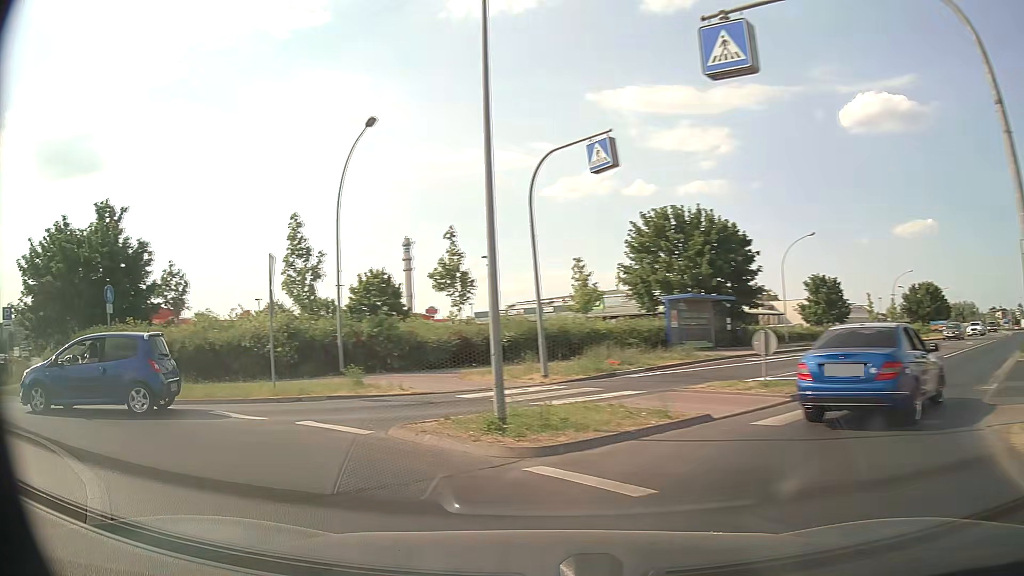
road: tertiary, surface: asphalt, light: Day
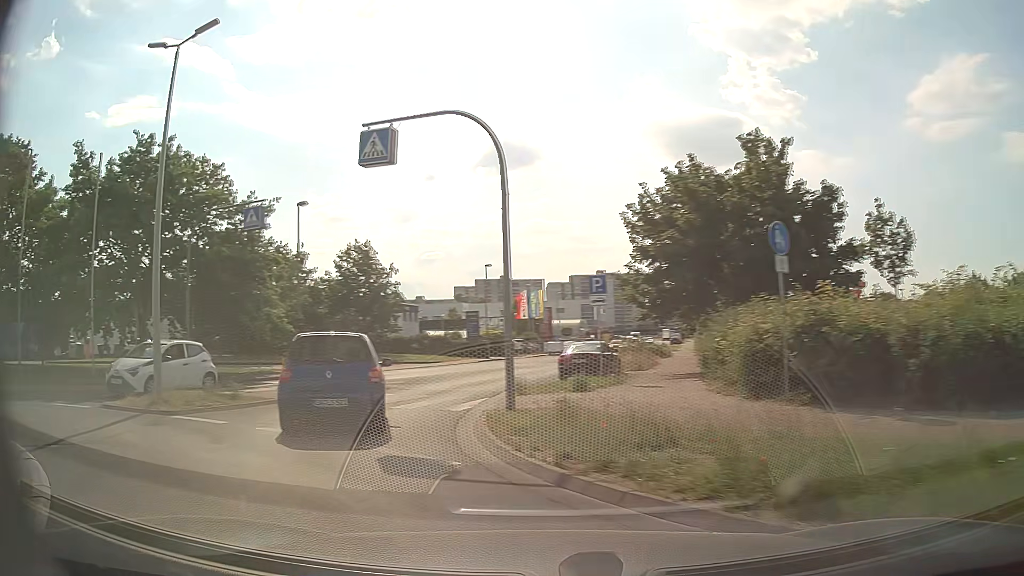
(-5.3, +9.6) m; -56°
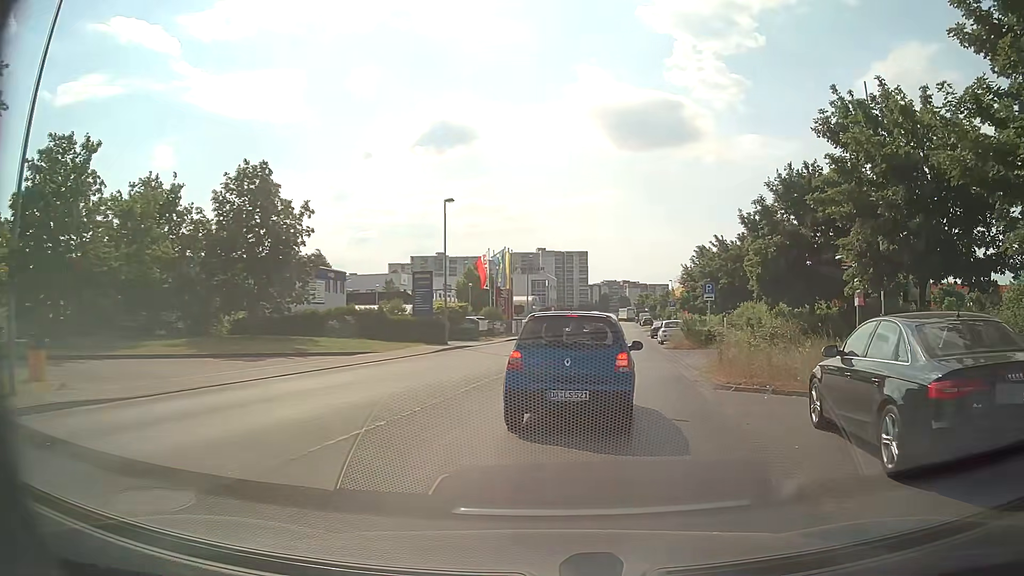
(-4.2, +19.5) m; +2°
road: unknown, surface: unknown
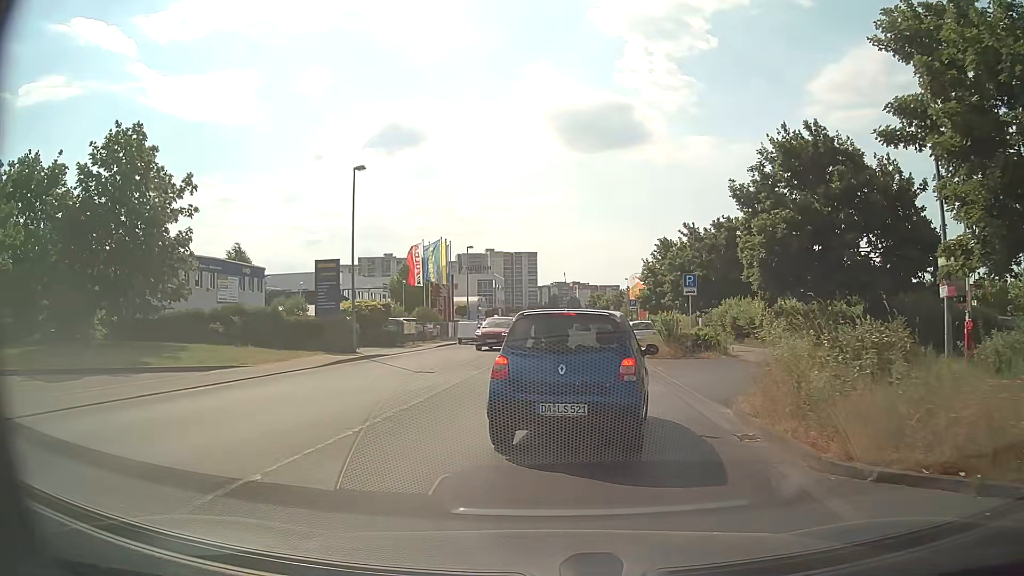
(+0.4, +7.9) m; +5°
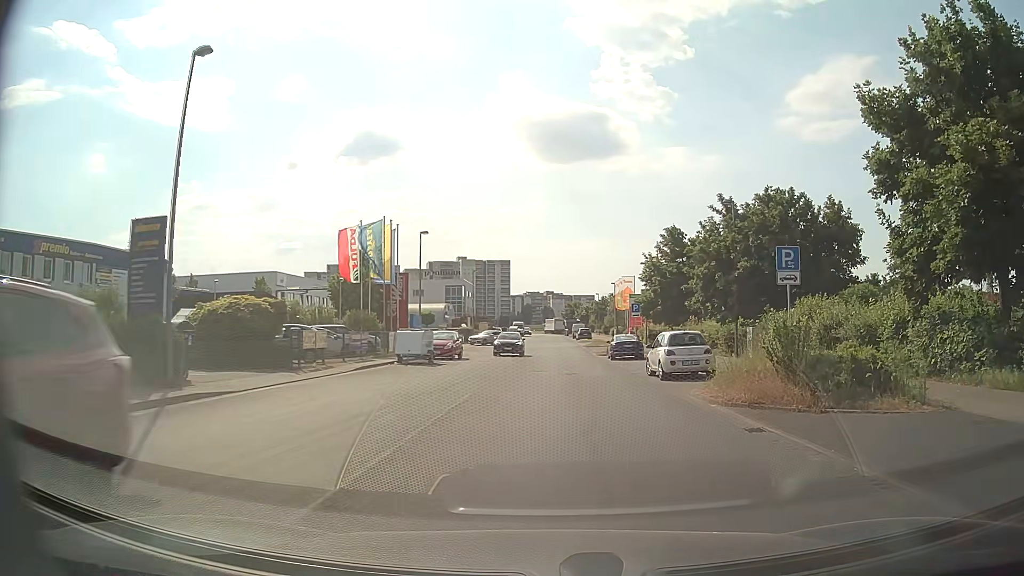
(-0.5, +13.7) m; +2°
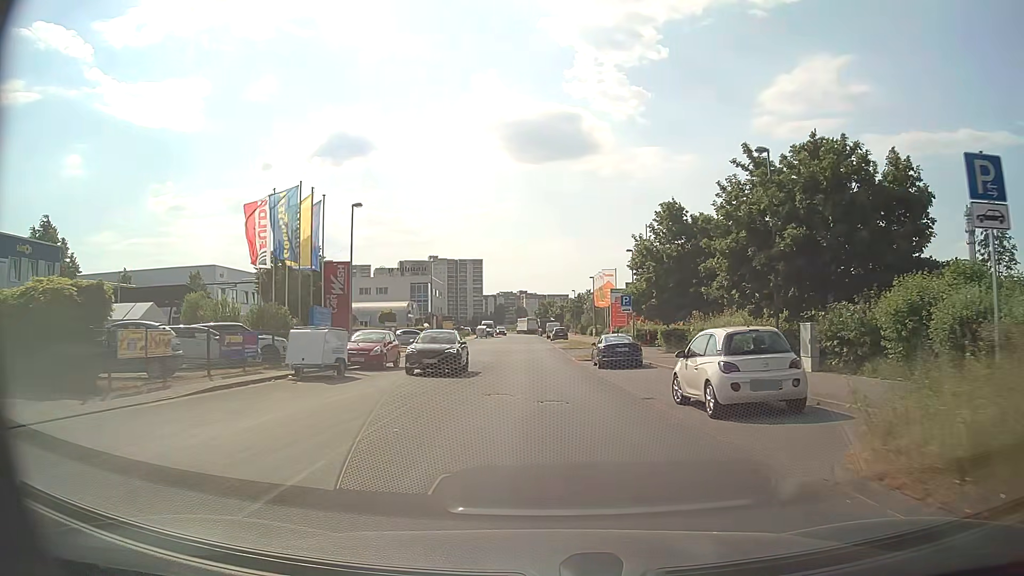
(+0.3, +9.8) m; +2°
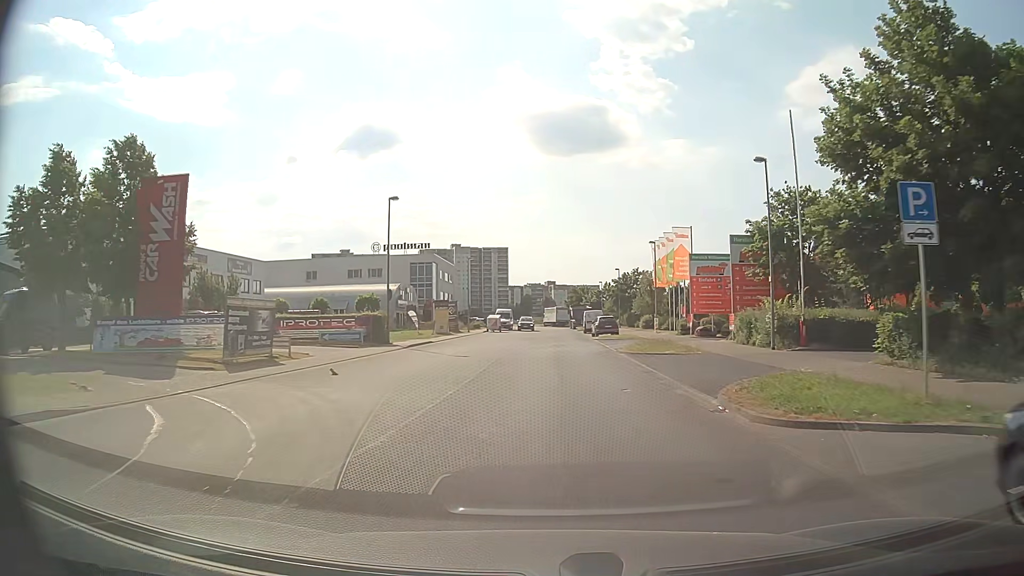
(-0.8, +27.6) m; -2°
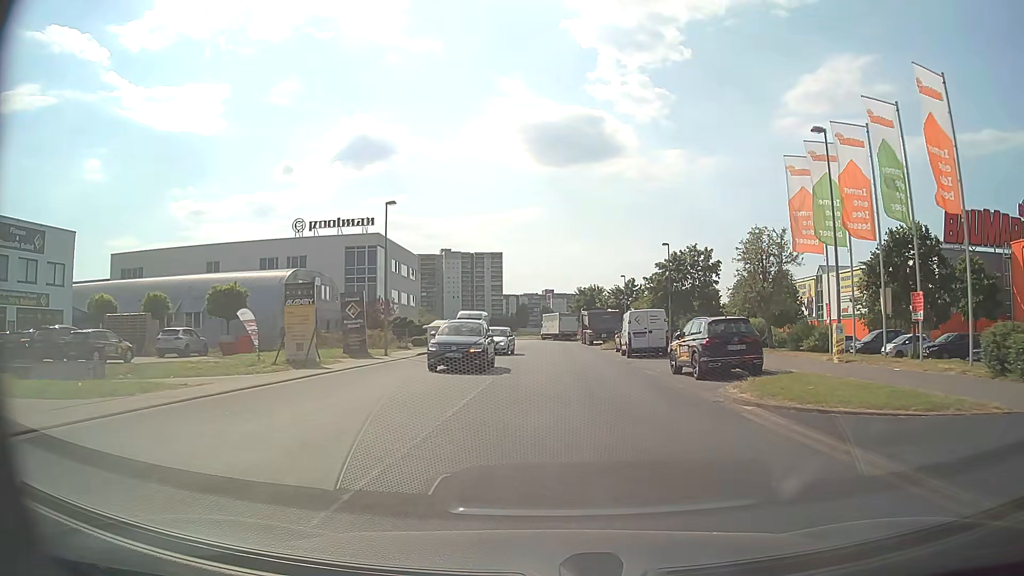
(-0.1, +35.3) m; 0°
